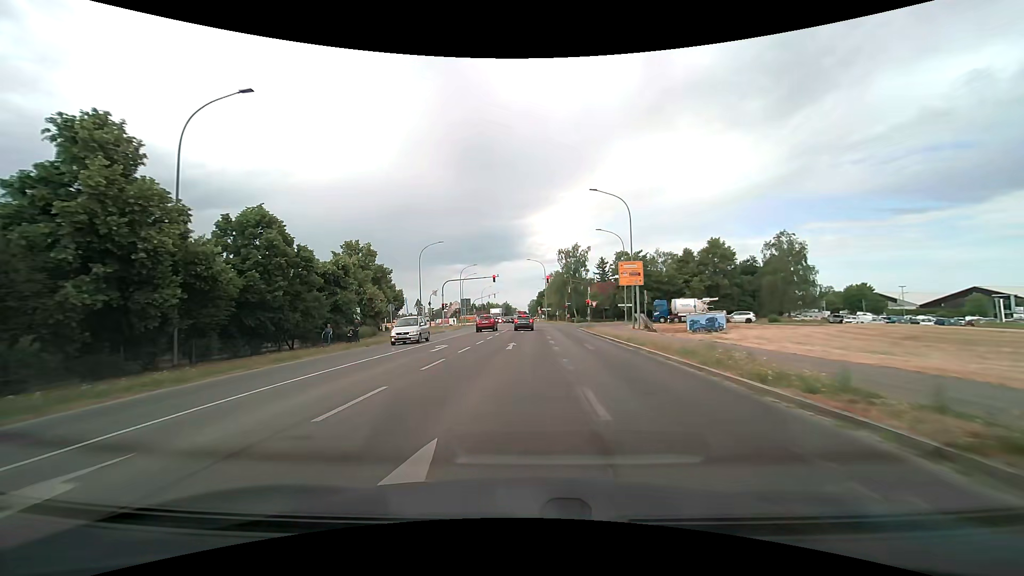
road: tertiary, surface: asphalt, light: Day
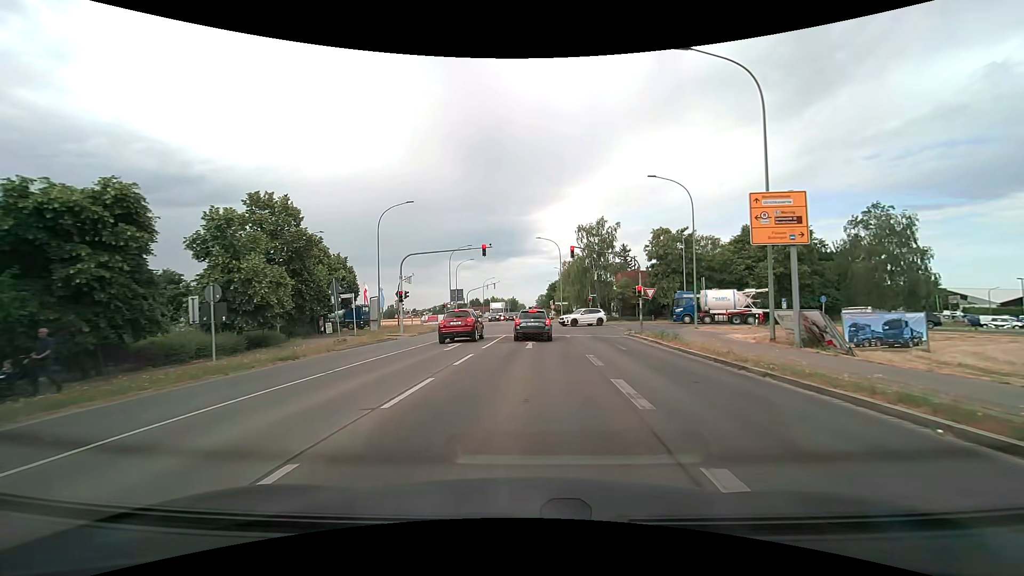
(-0.3, +22.0) m; -2°
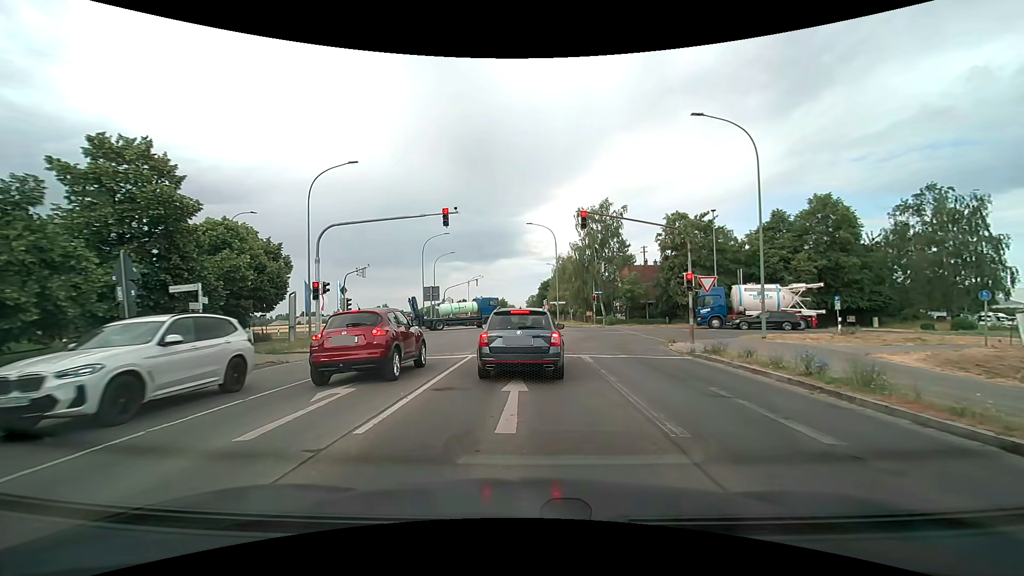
(+0.2, +11.9) m; +1°
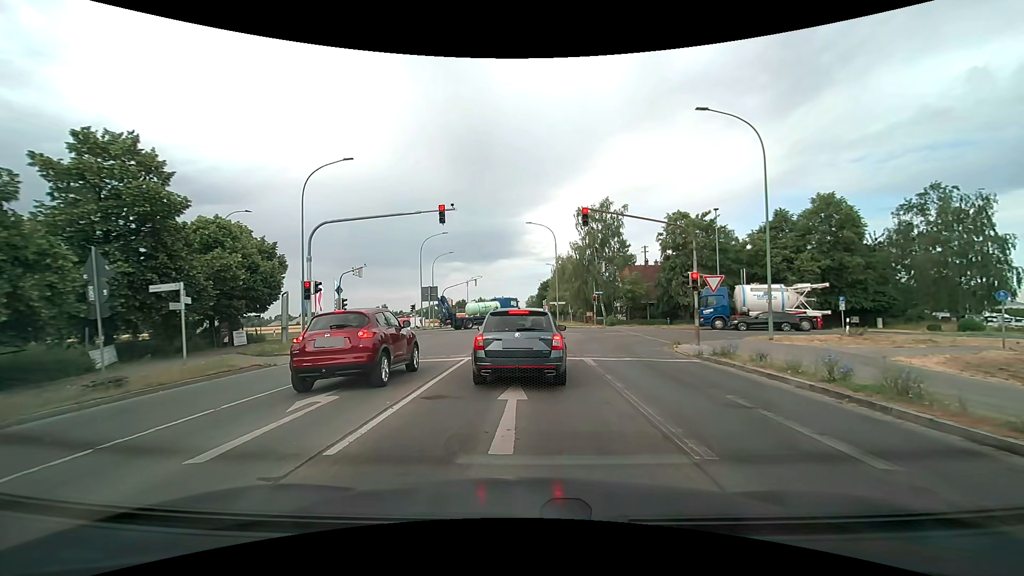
(0.0, +0.7) m; +1°
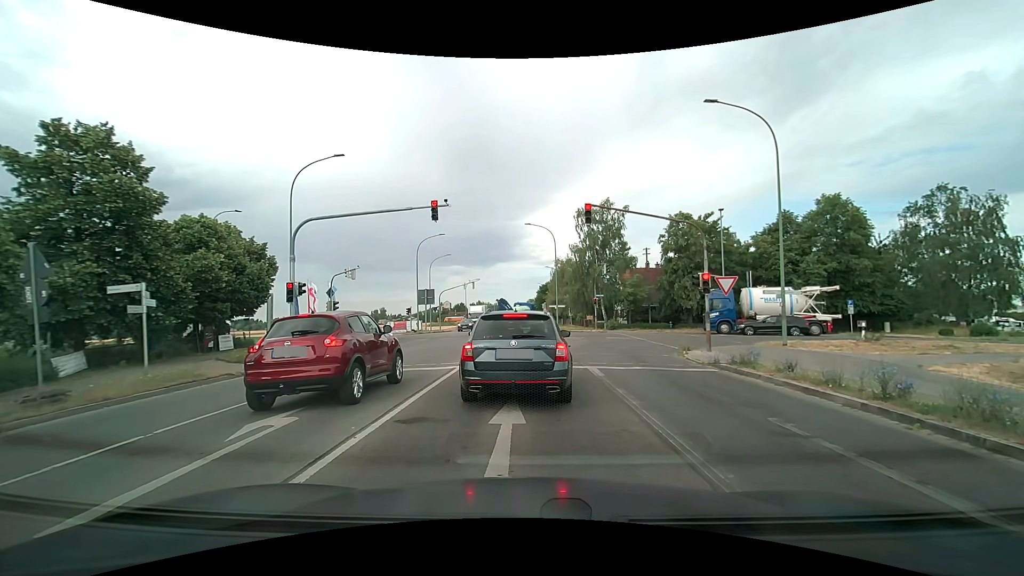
(0.0, +1.5) m; 0°
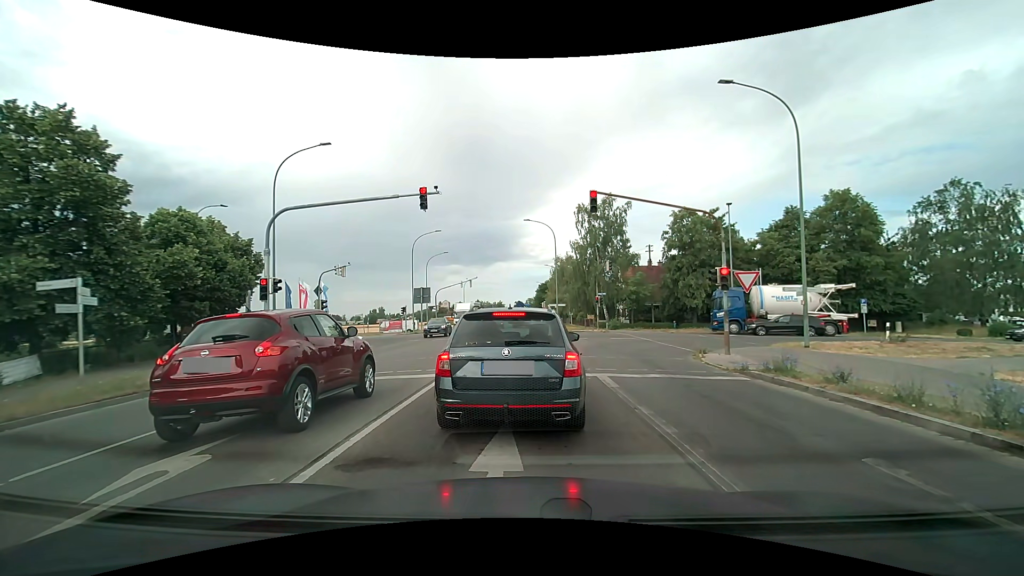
(0.0, +1.9) m; 0°
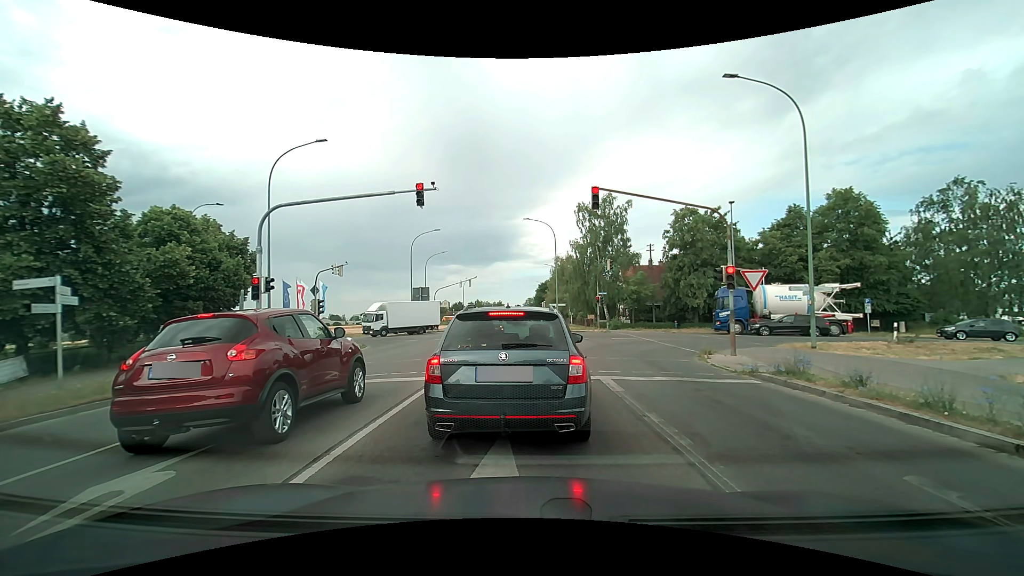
(0.0, +0.6) m; 0°
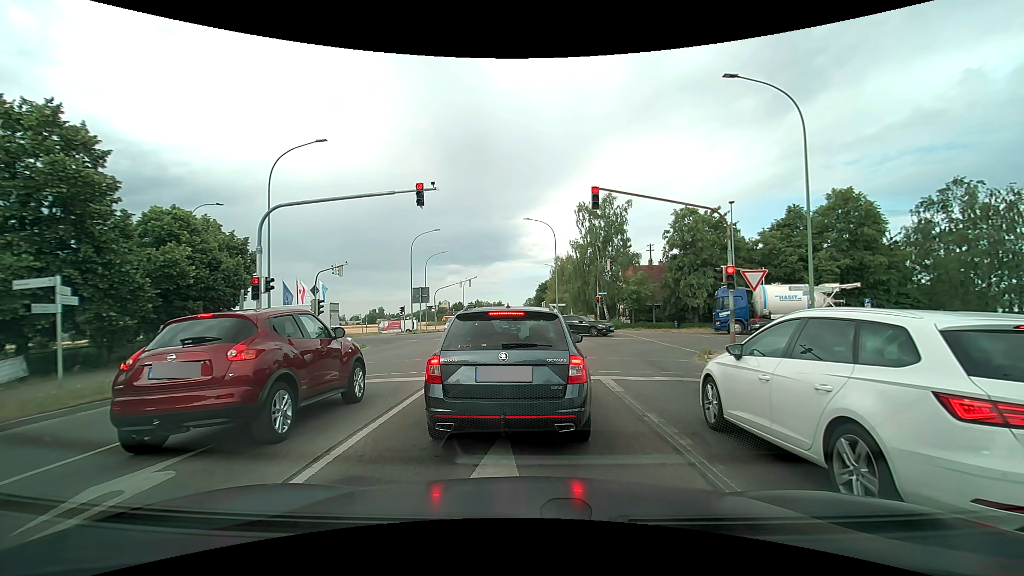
(0.0, 0.0) m; 0°
